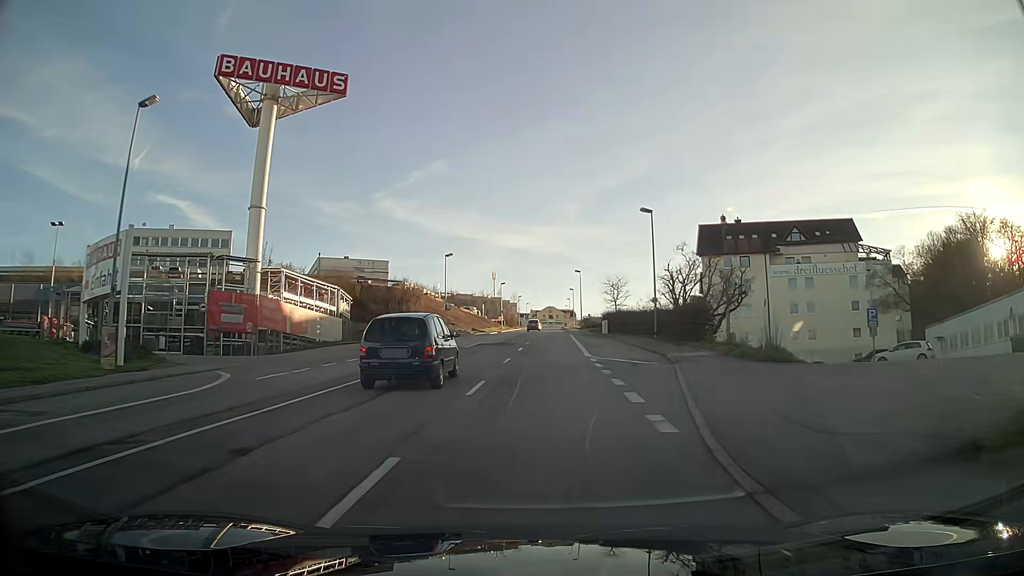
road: tertiary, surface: asphalt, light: Day
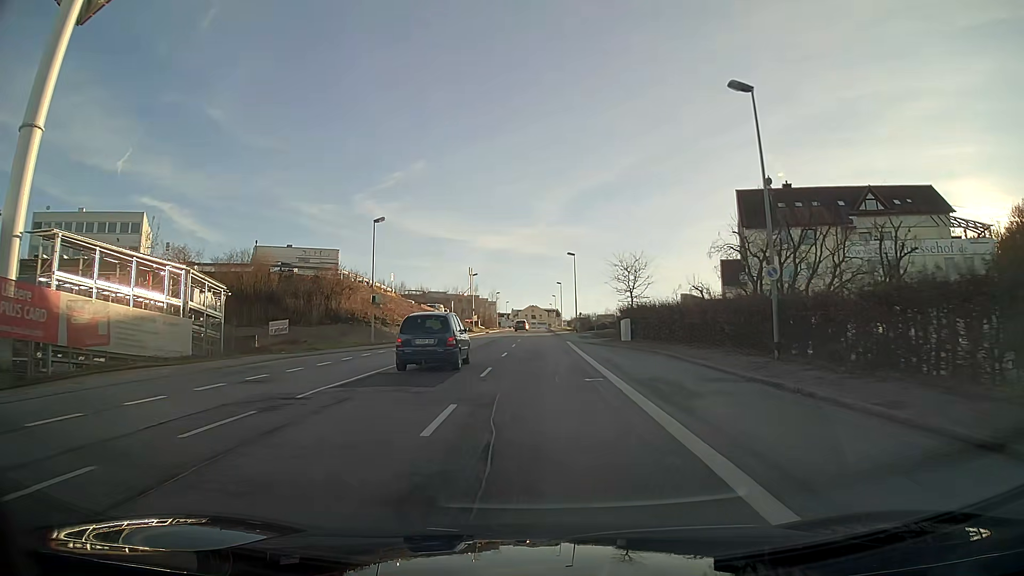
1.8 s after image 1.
(+0.4, +23.6) m; +2°
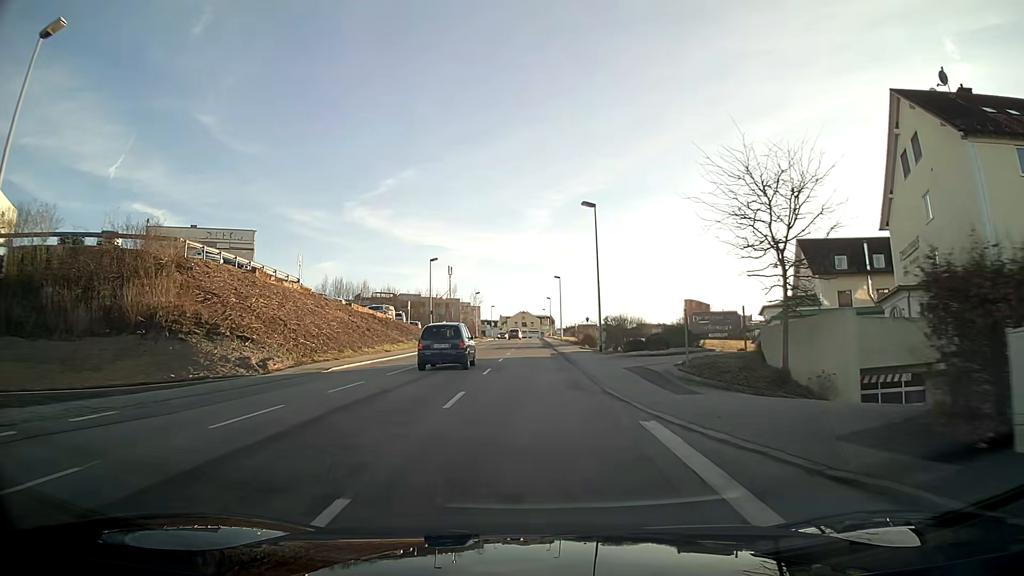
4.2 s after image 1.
(+0.2, +32.1) m; 0°
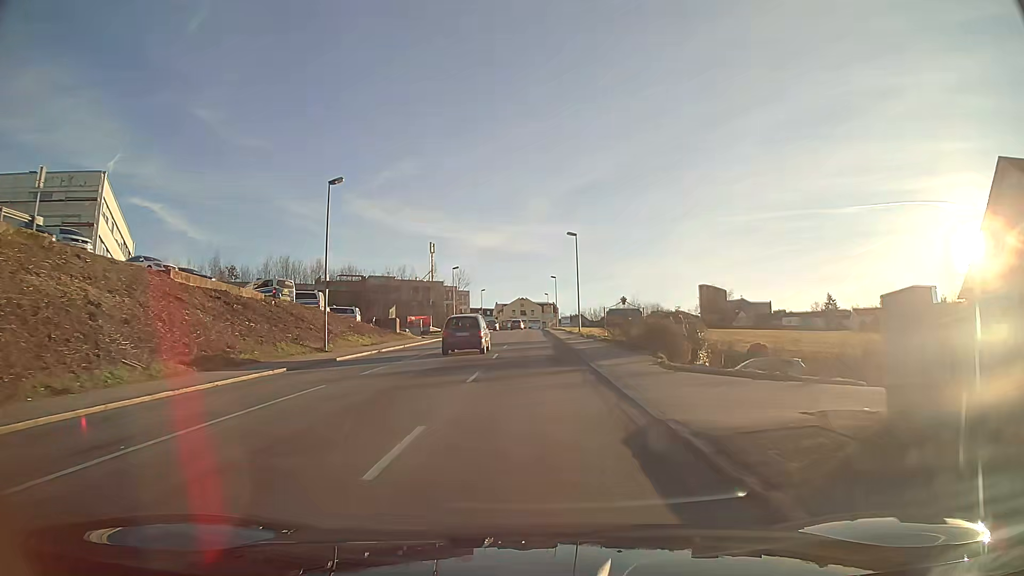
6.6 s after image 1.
(+0.1, +32.8) m; 0°
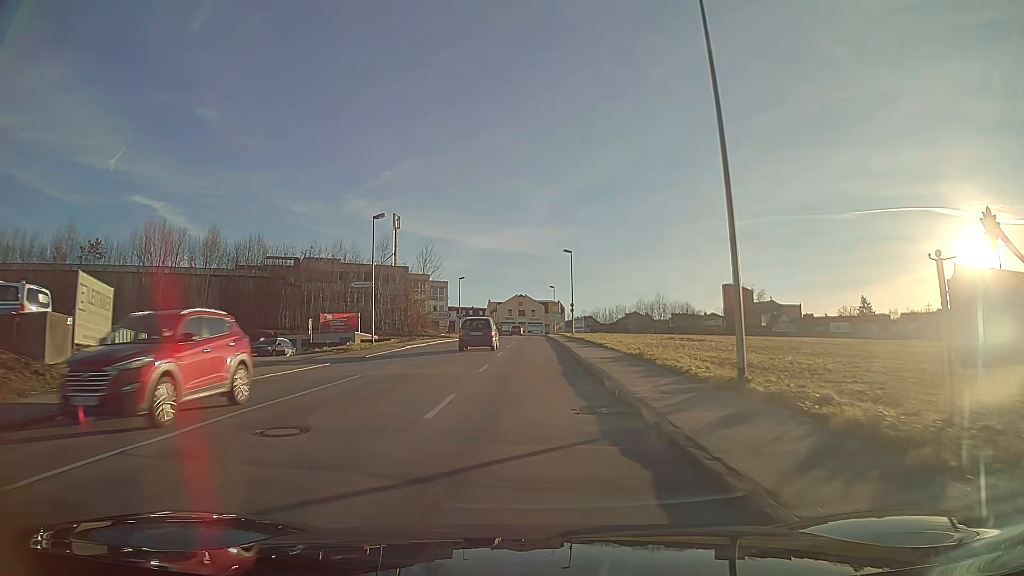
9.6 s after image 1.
(0.0, +41.4) m; 0°
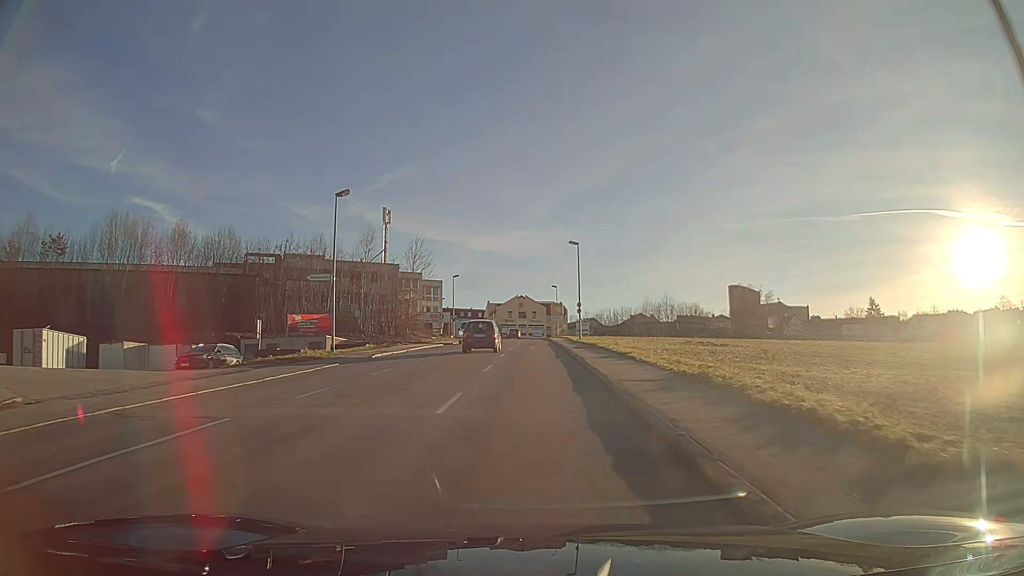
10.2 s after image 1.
(0.0, +8.3) m; 0°
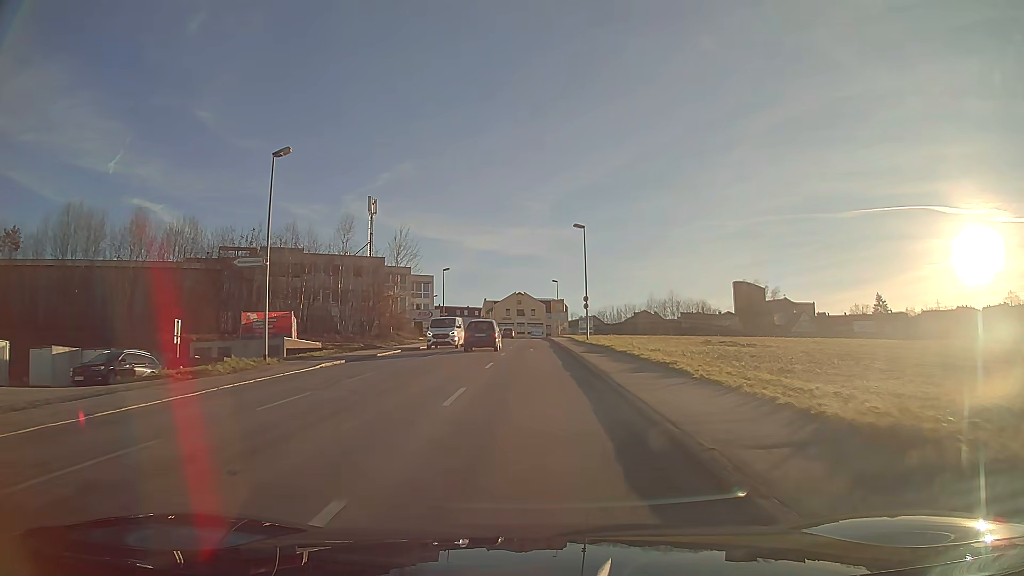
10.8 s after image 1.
(0.0, +8.3) m; 0°
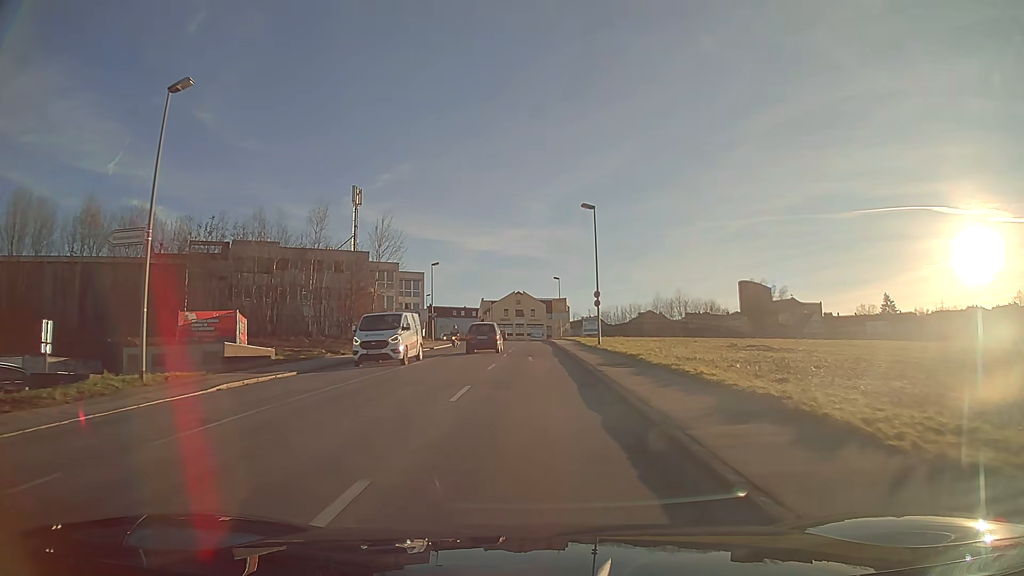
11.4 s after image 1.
(0.0, +8.3) m; 0°
